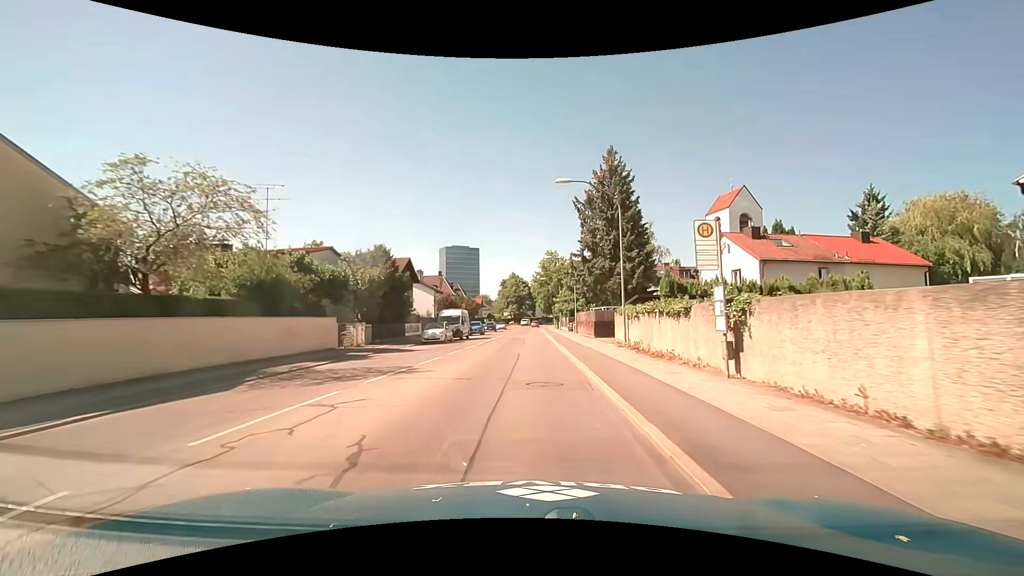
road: secondary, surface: asphalt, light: Day
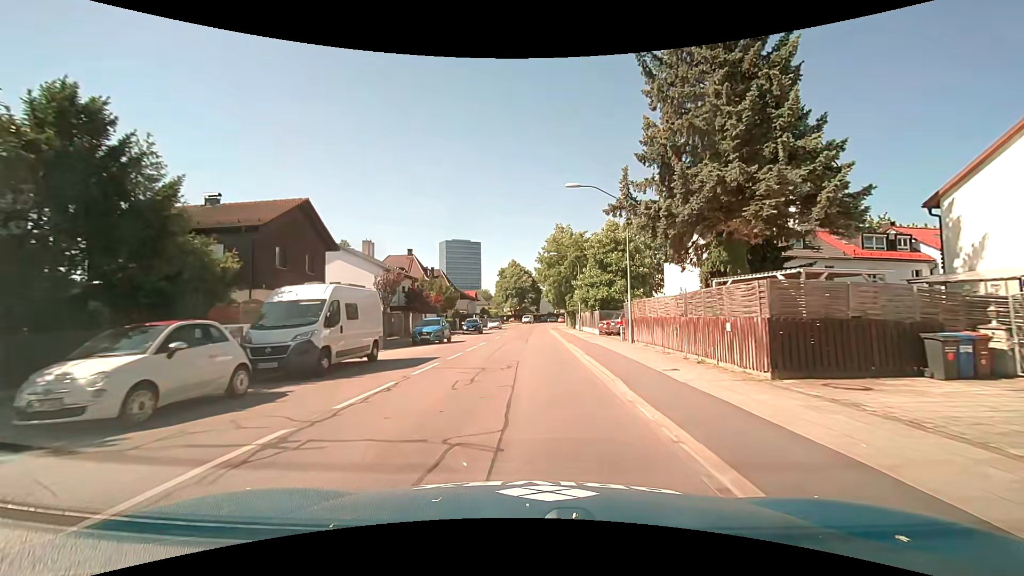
(+0.2, +26.5) m; 0°
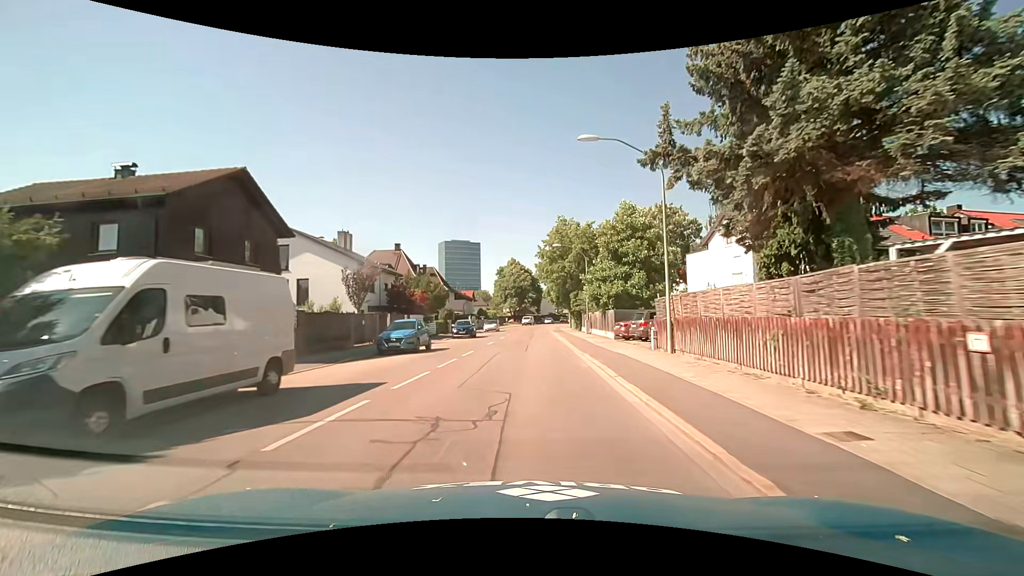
(0.0, +6.7) m; 0°
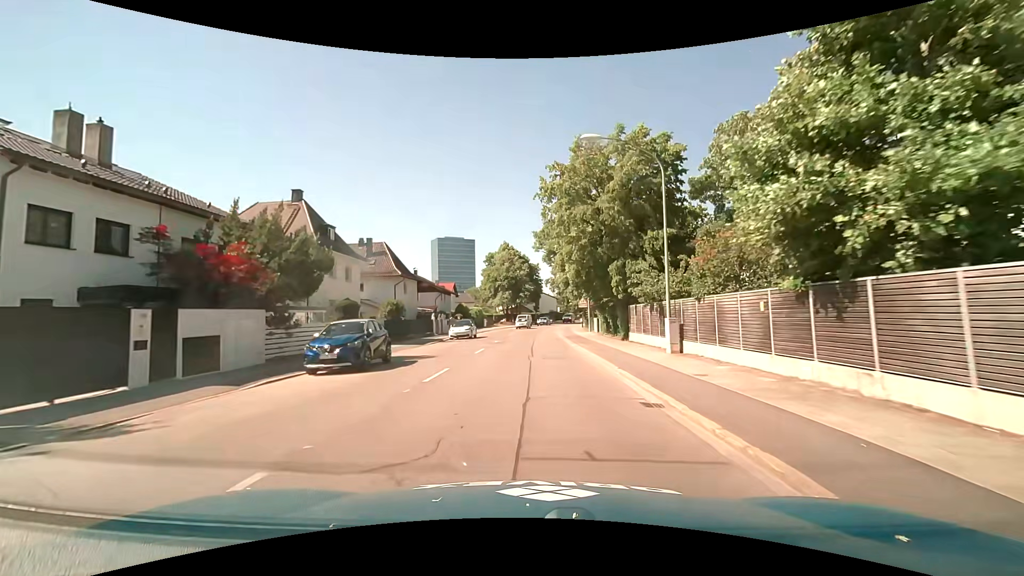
(0.0, +26.9) m; 0°
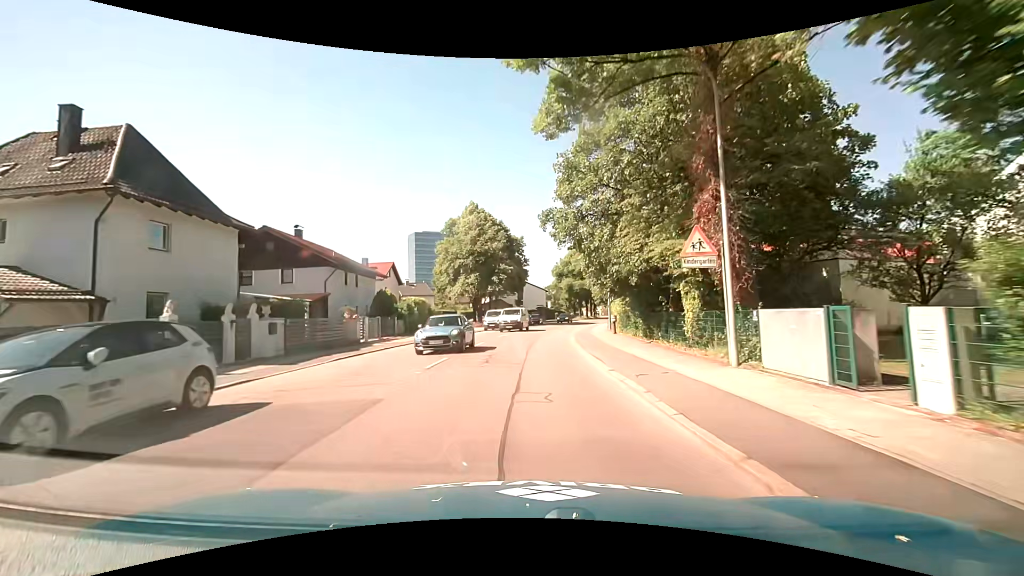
(+0.4, +34.5) m; +2°
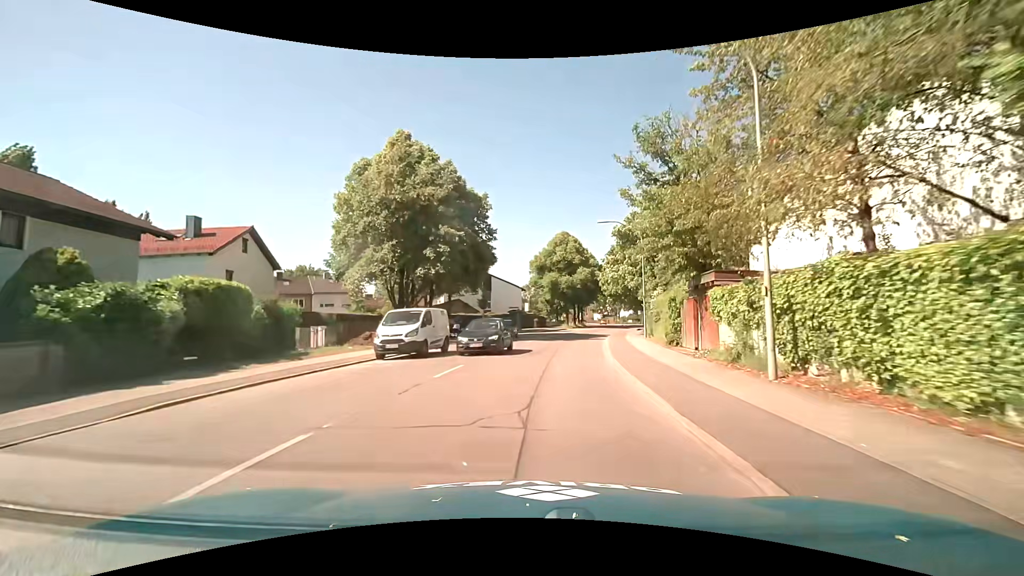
(+0.5, +28.2) m; +3°
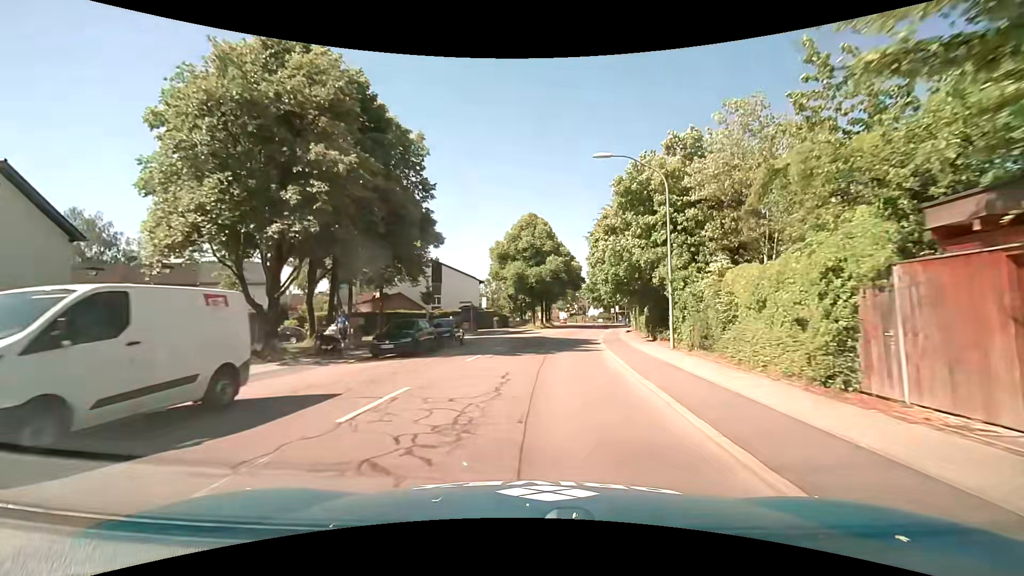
(+0.5, +14.2) m; +4°
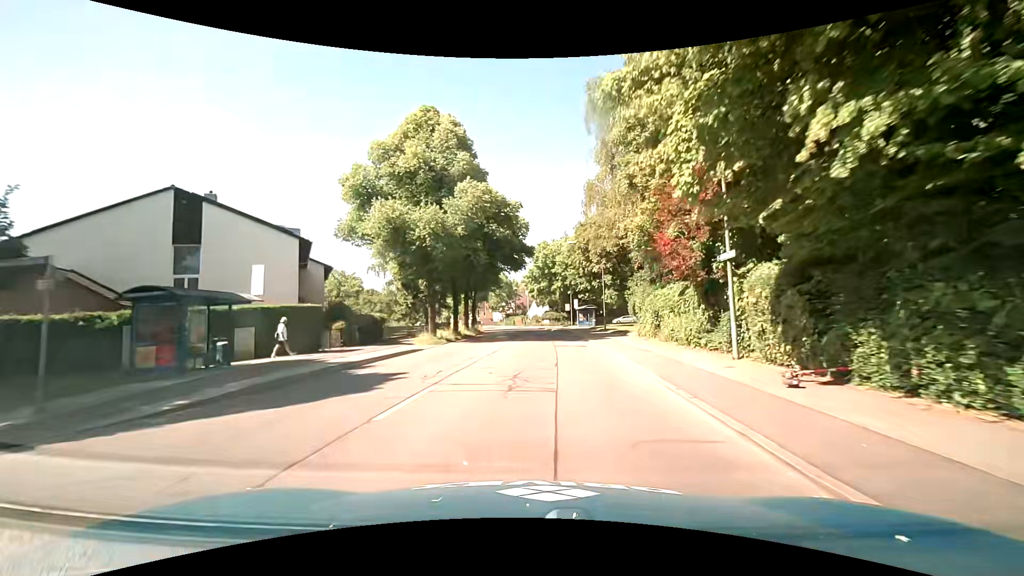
(+2.5, +35.4) m; +7°
(0, +10) (0, +20) (+1, +30) (+1, +40) (+1, +50) (+1, +60) (0, +70) (-1, +80) (-3, +90) (-5, +100) m
